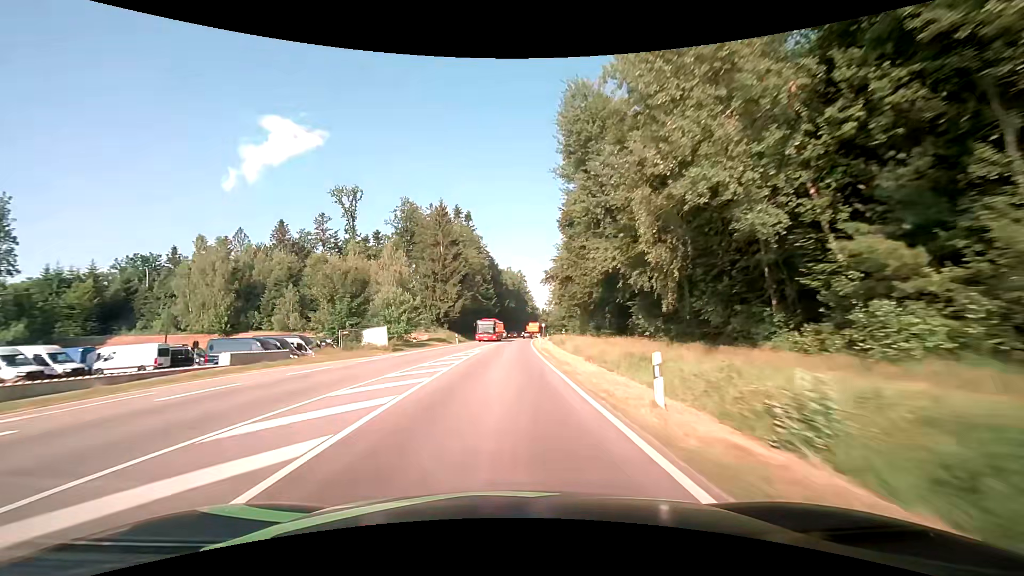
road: secondary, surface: asphalt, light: Day
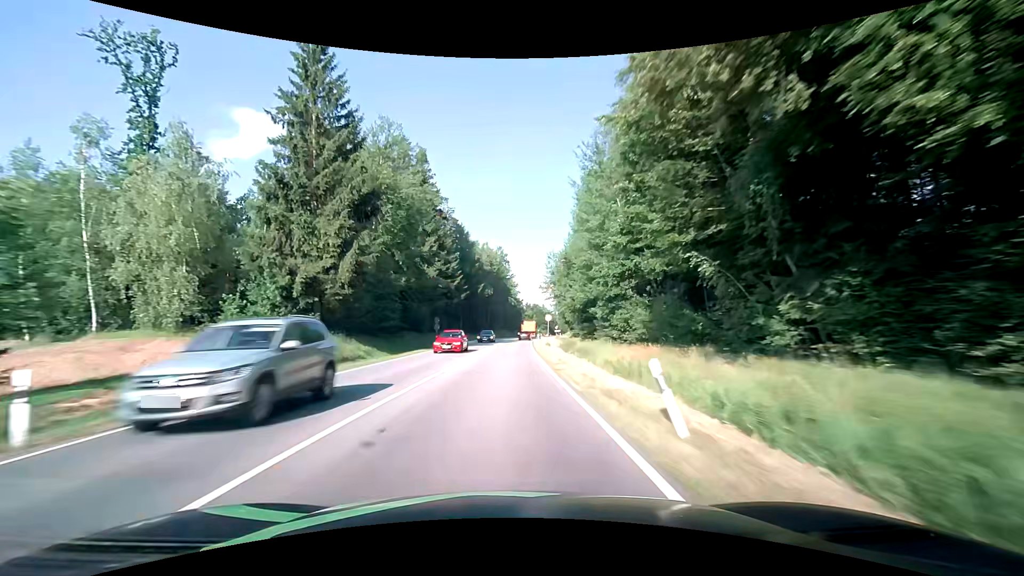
(+0.7, +46.9) m; +2°
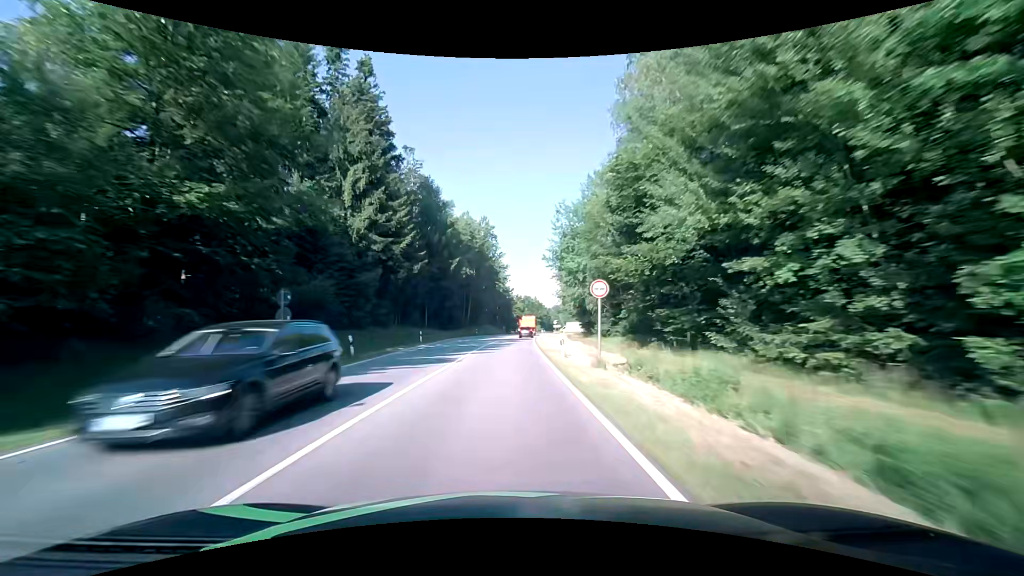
(+0.4, +29.9) m; +2°
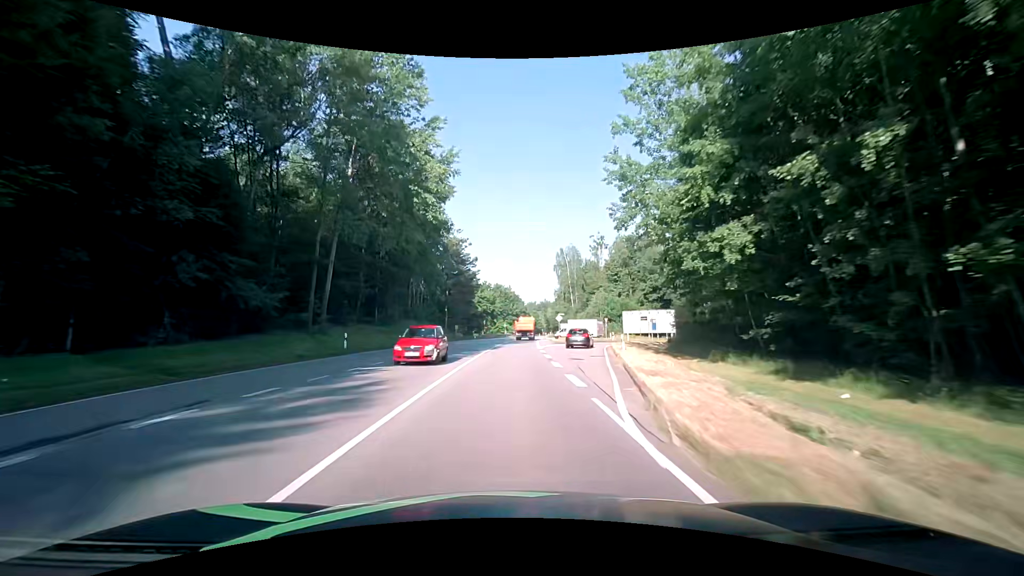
(+1.6, +64.2) m; +3°
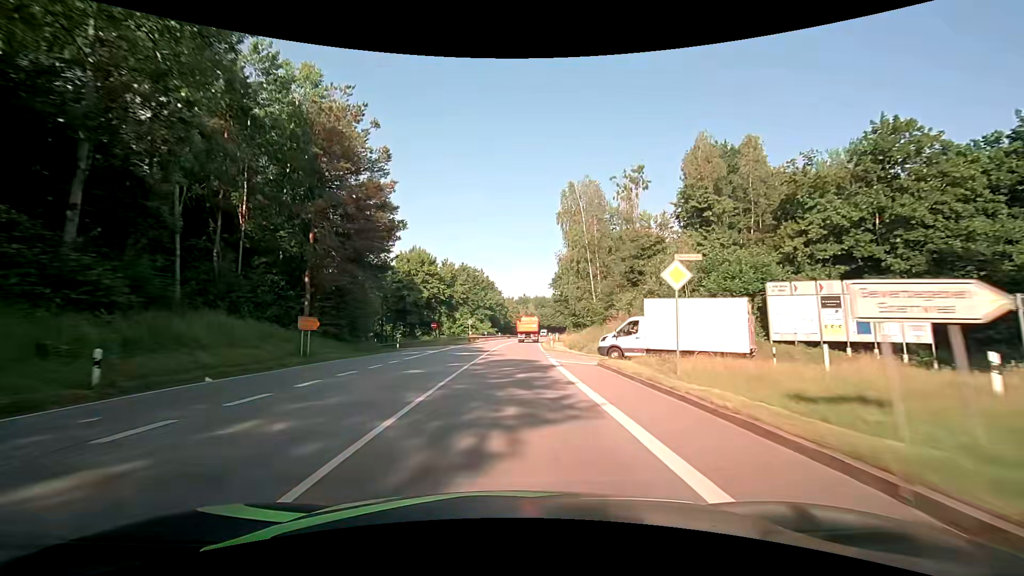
(+1.3, +48.6) m; +3°
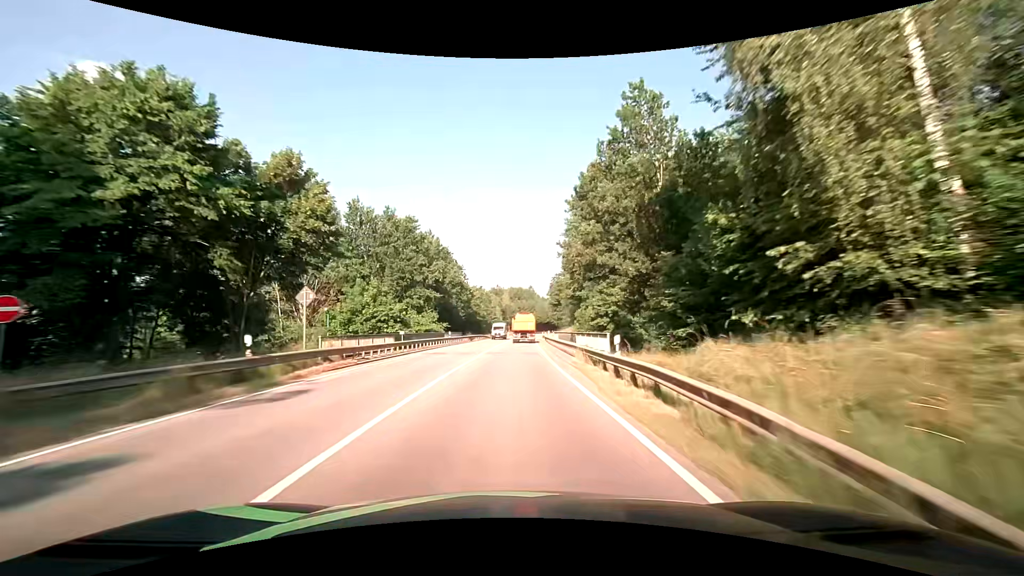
(+1.7, +48.9) m; +3°
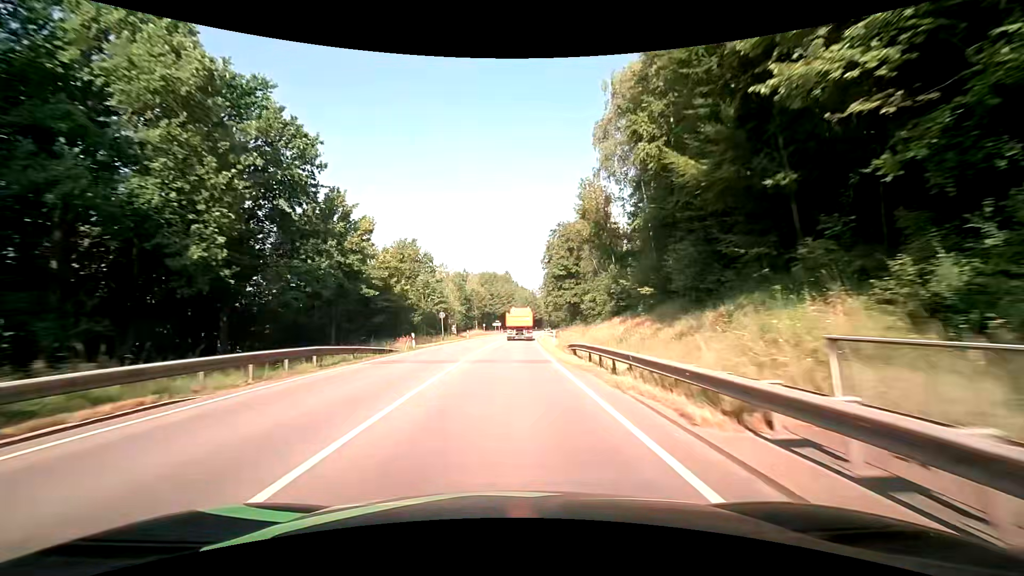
(+1.7, +60.0) m; +3°
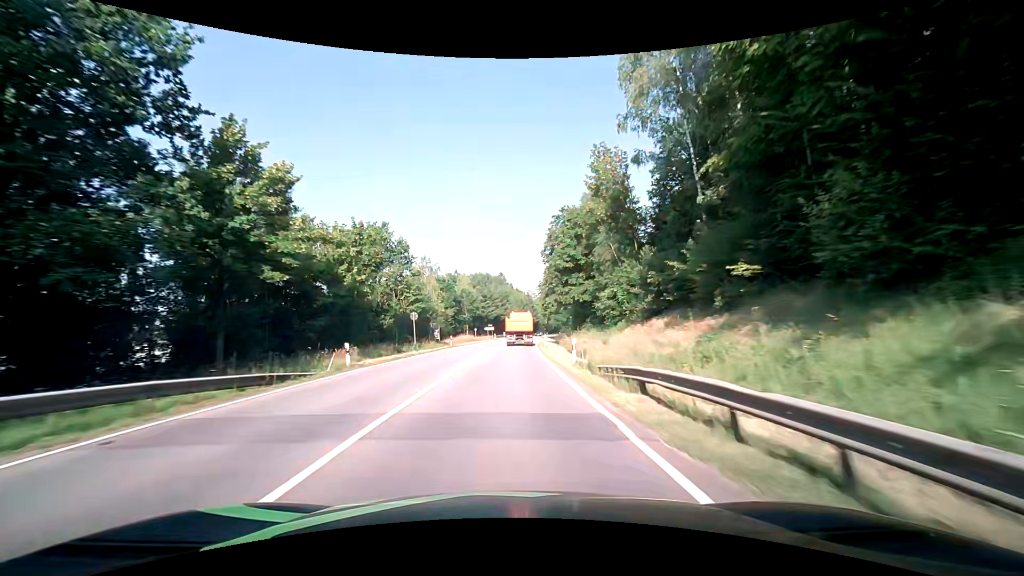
(+0.1, +11.8) m; +1°
